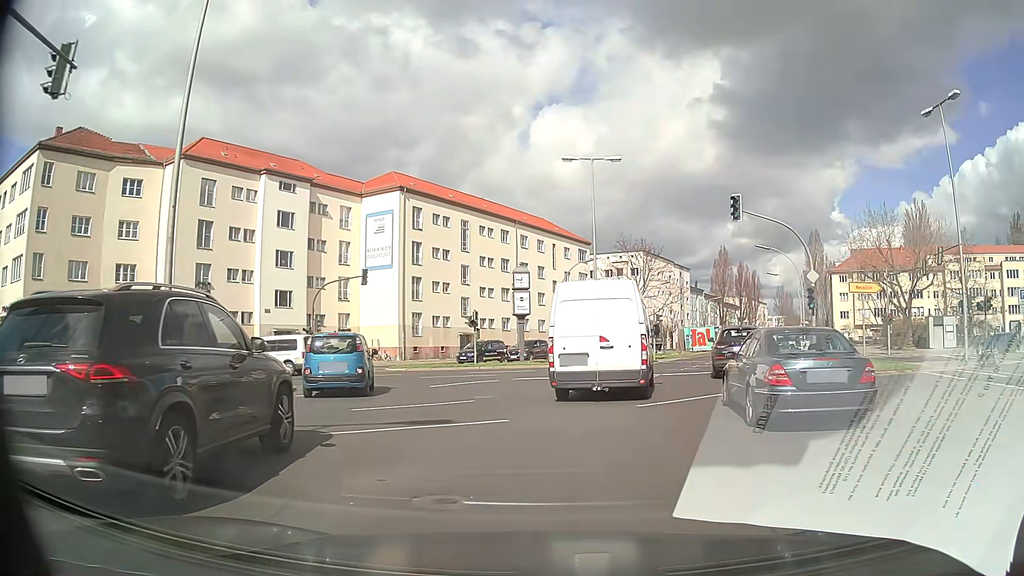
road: secondary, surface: asphalt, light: Day
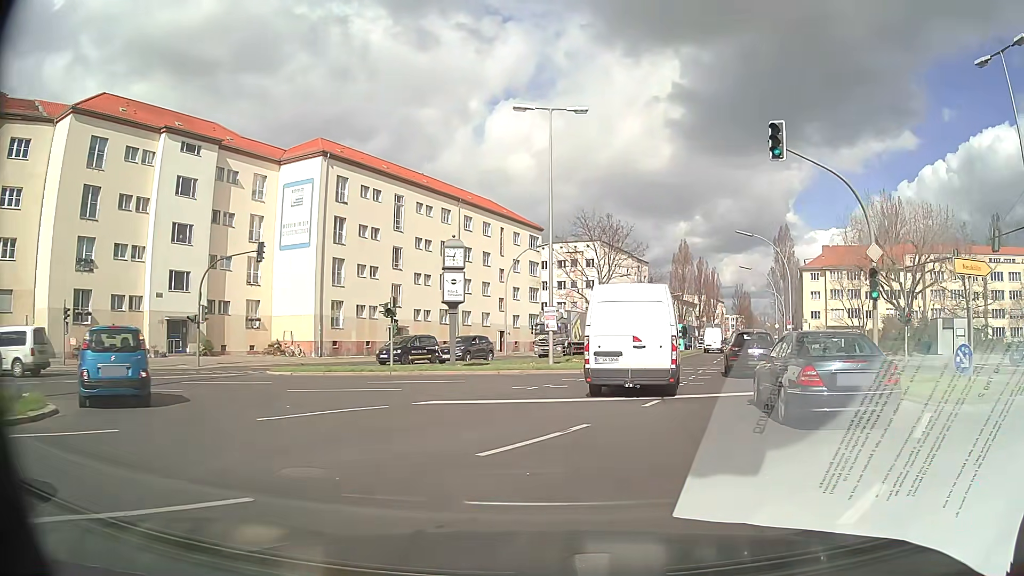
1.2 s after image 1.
(+0.5, +9.6) m; +6°
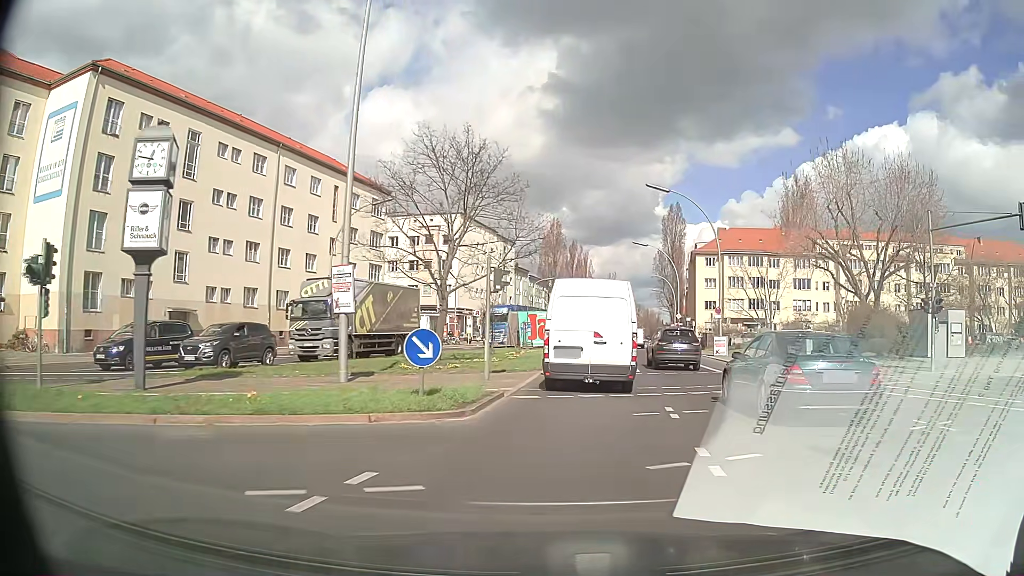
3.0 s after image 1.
(+1.5, +16.4) m; +12°
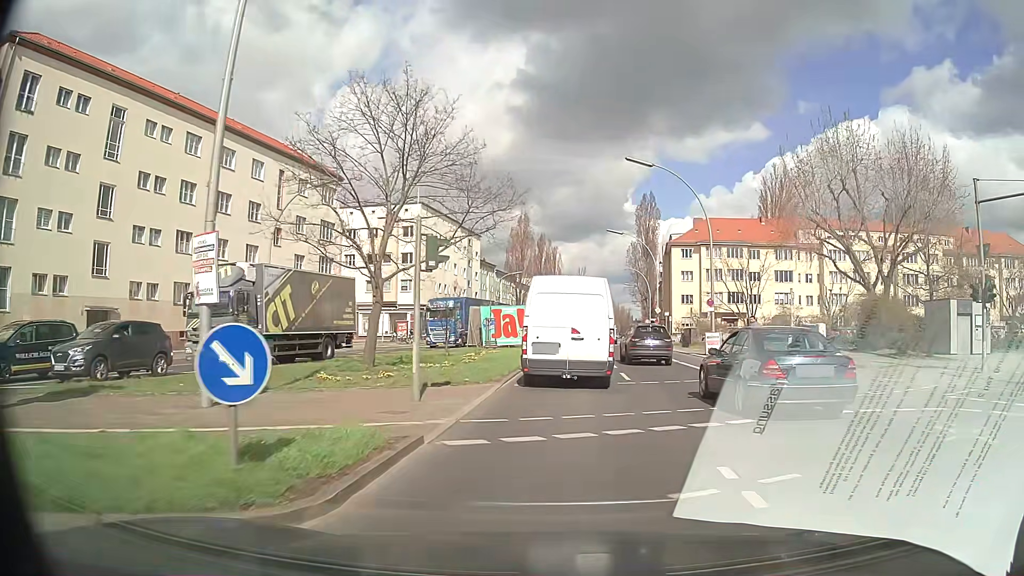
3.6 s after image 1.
(+0.1, +5.7) m; +2°
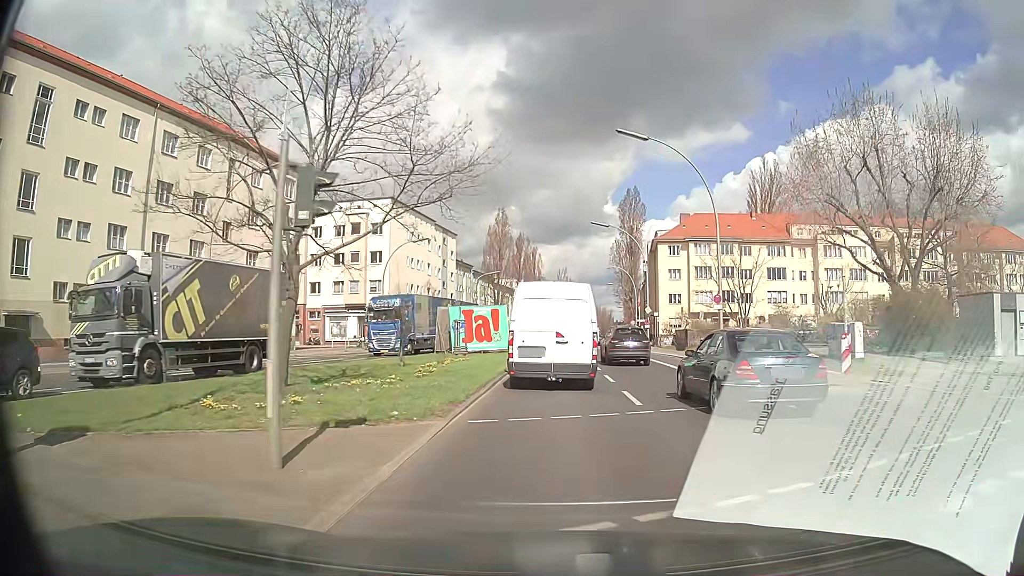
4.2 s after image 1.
(+0.1, +5.6) m; +2°
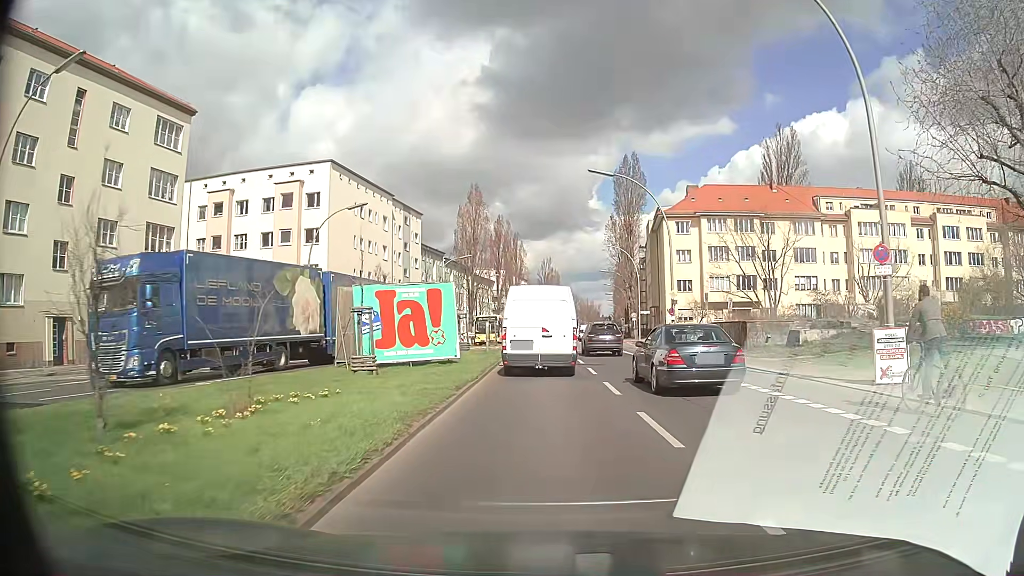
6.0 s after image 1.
(+0.4, +17.1) m; +2°
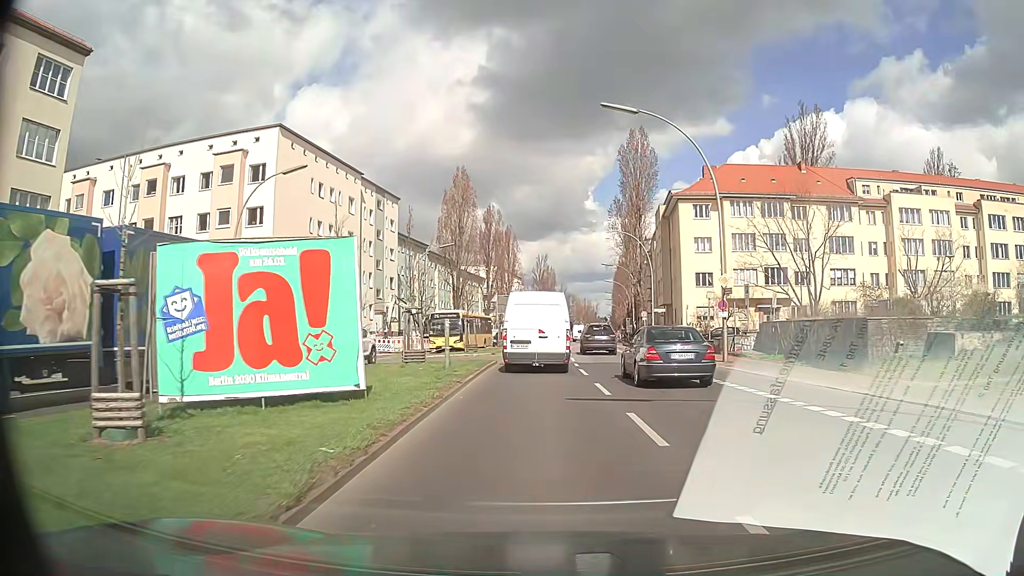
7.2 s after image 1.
(0.0, +12.0) m; 0°
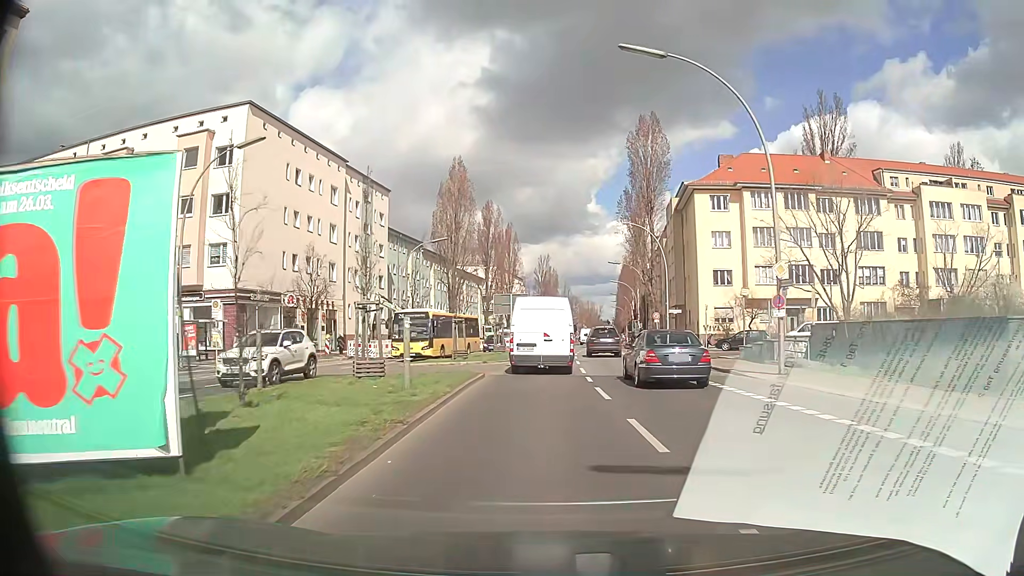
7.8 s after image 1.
(0.0, +6.4) m; 0°
